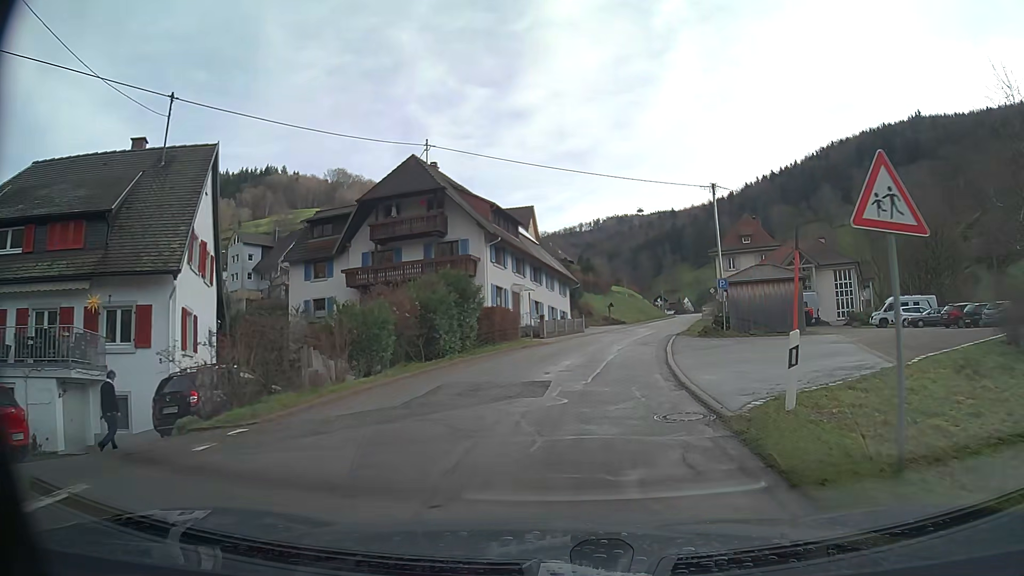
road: tertiary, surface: asphalt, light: Day
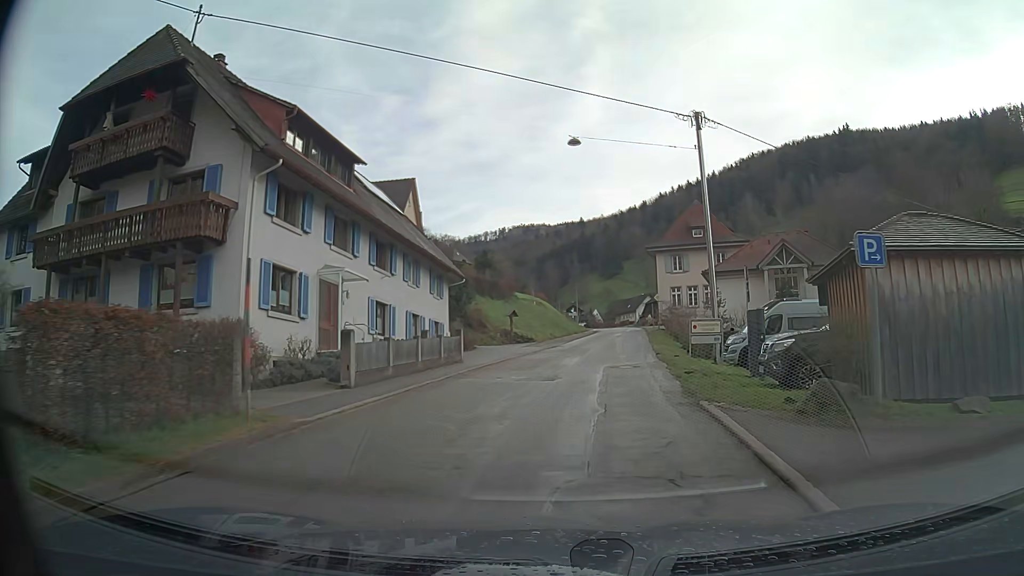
(+1.5, +20.8) m; +8°
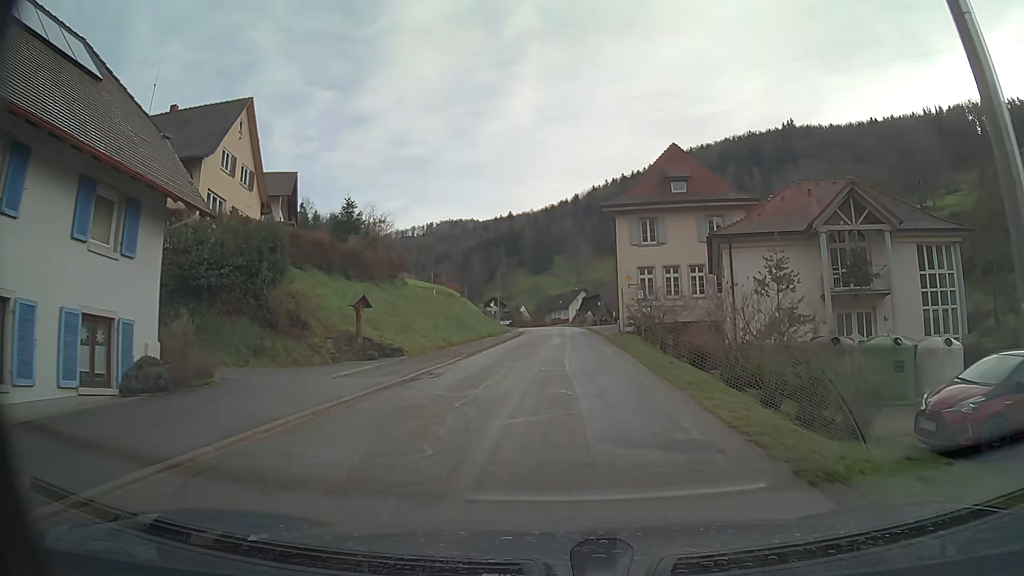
(+1.3, +21.9) m; +6°
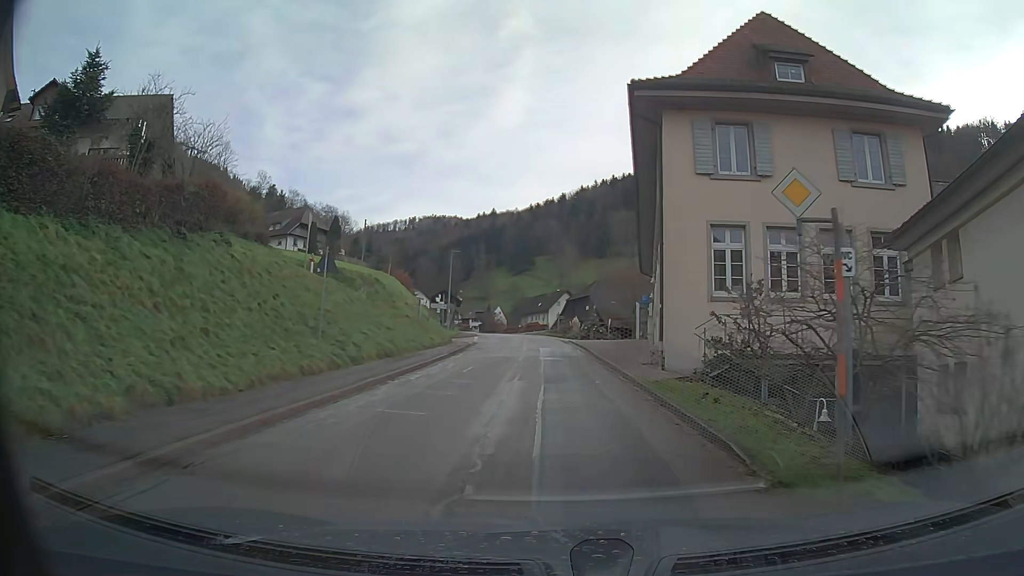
(+0.3, +22.7) m; +1°
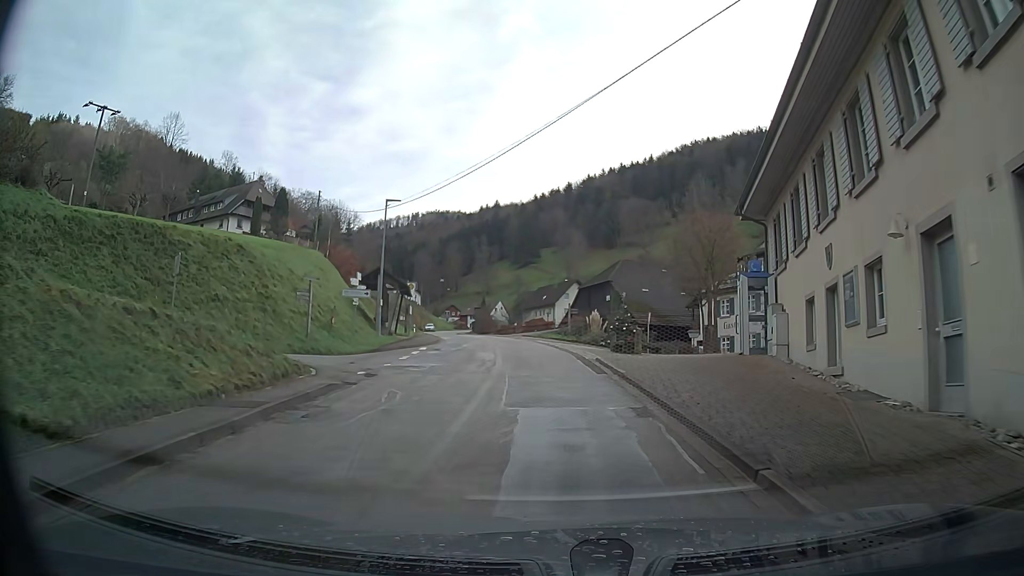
(-0.1, +22.8) m; -1°
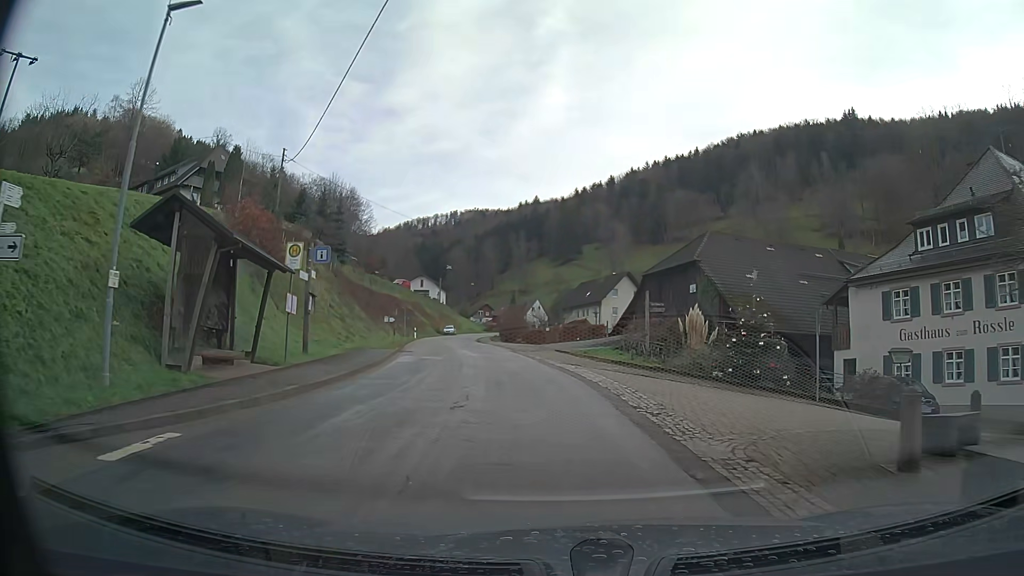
(-0.6, +22.0) m; -4°
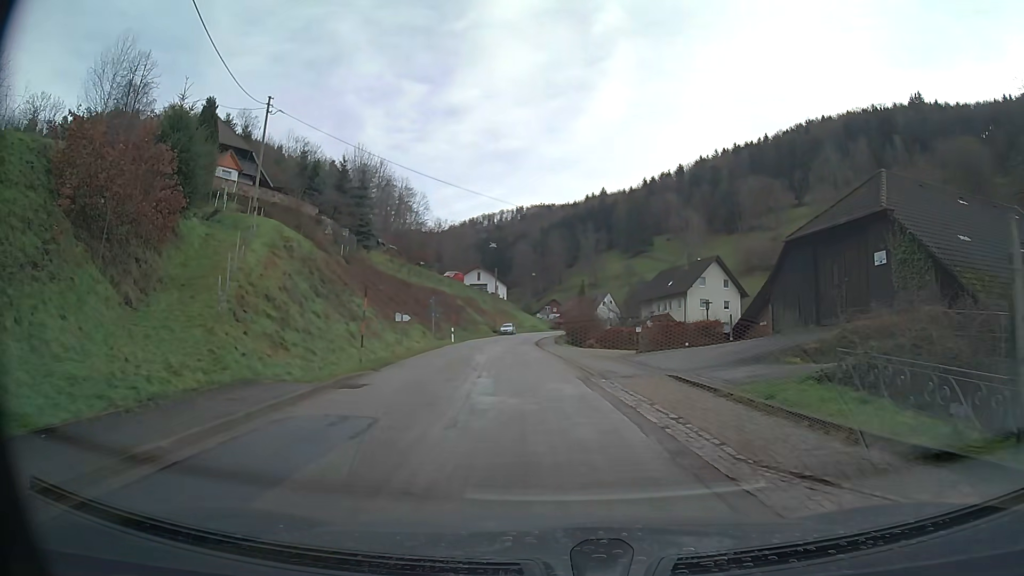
(-0.8, +15.9) m; -6°
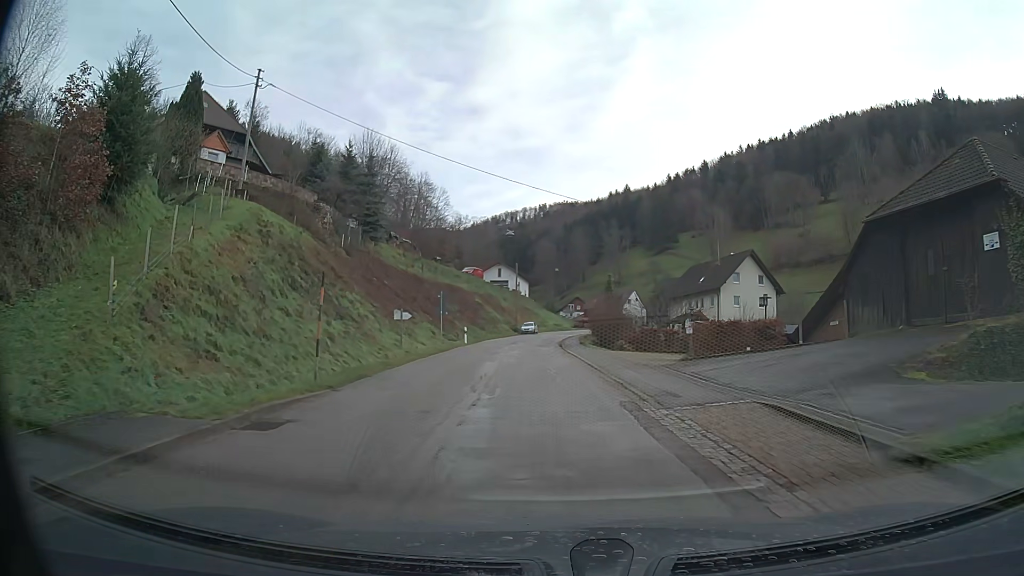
(-0.1, +5.4) m; -1°
